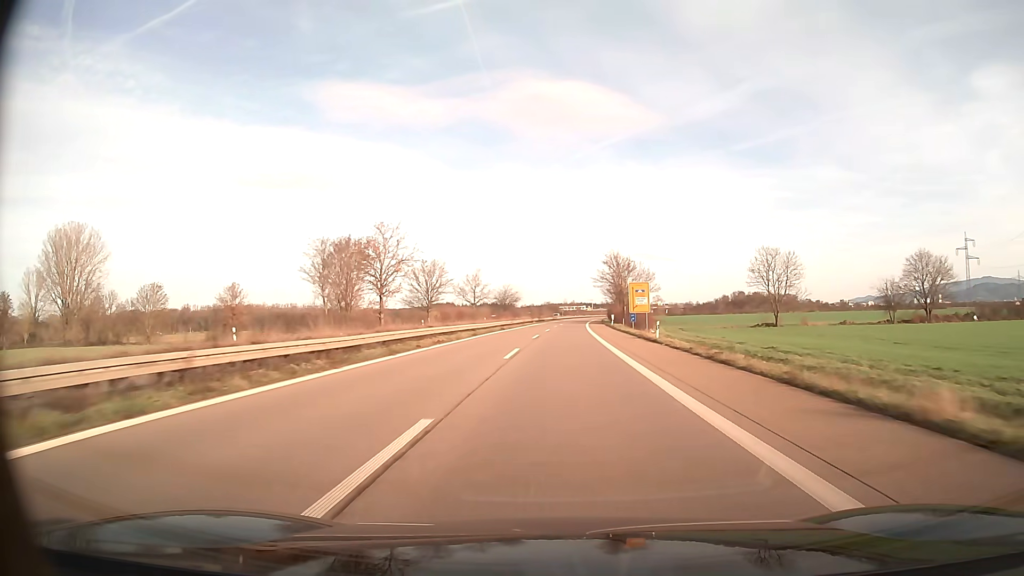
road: trunk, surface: asphalt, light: Day
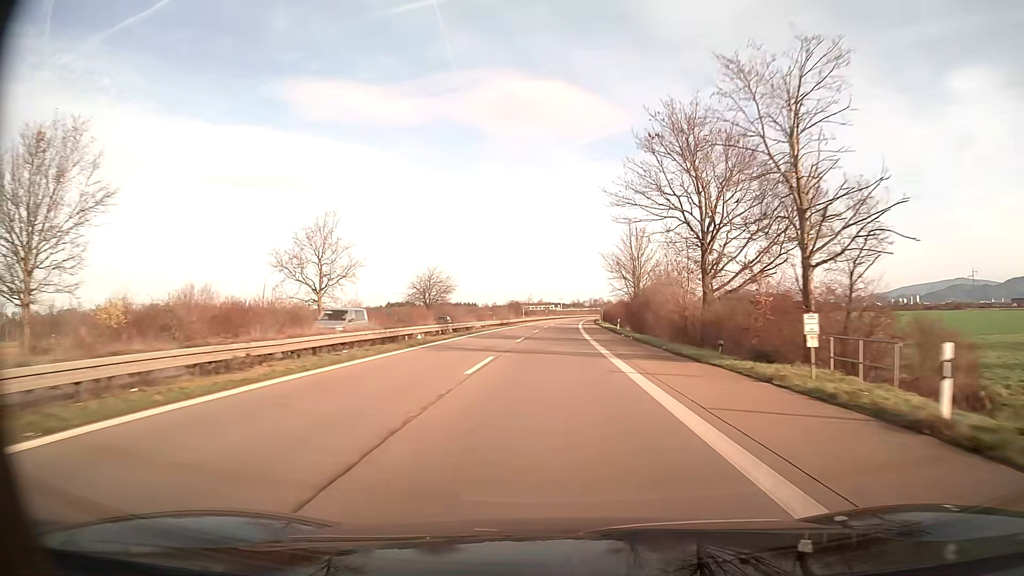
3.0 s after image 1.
(+2.0, +78.1) m; +3°
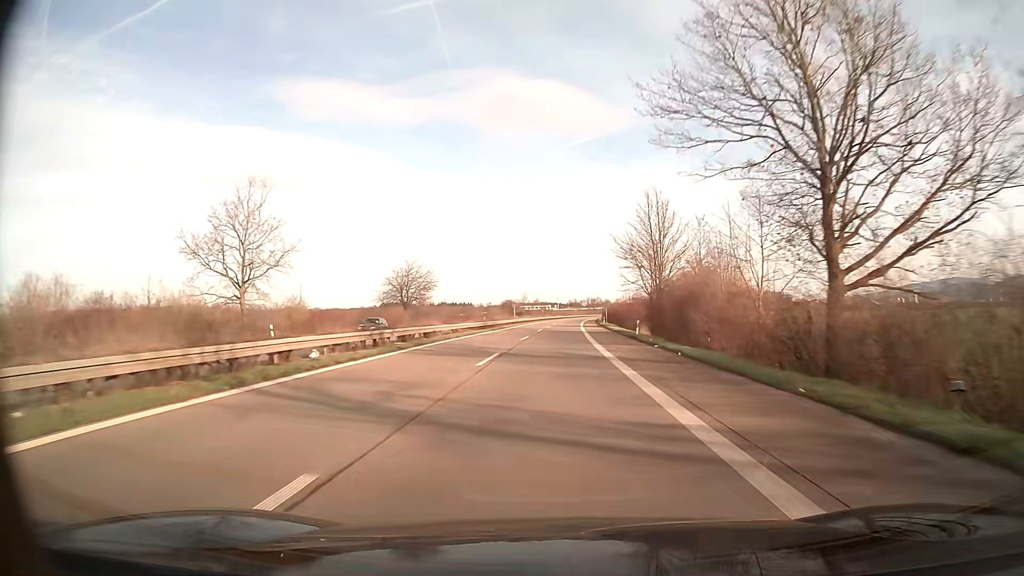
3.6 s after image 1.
(0.0, +15.6) m; 0°
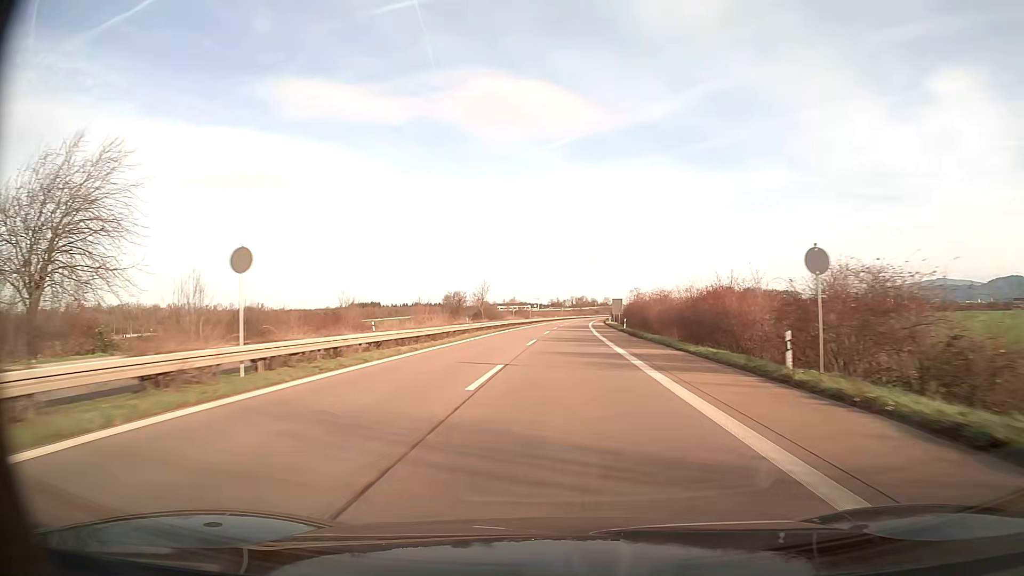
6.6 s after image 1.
(+1.1, +78.2) m; +2°
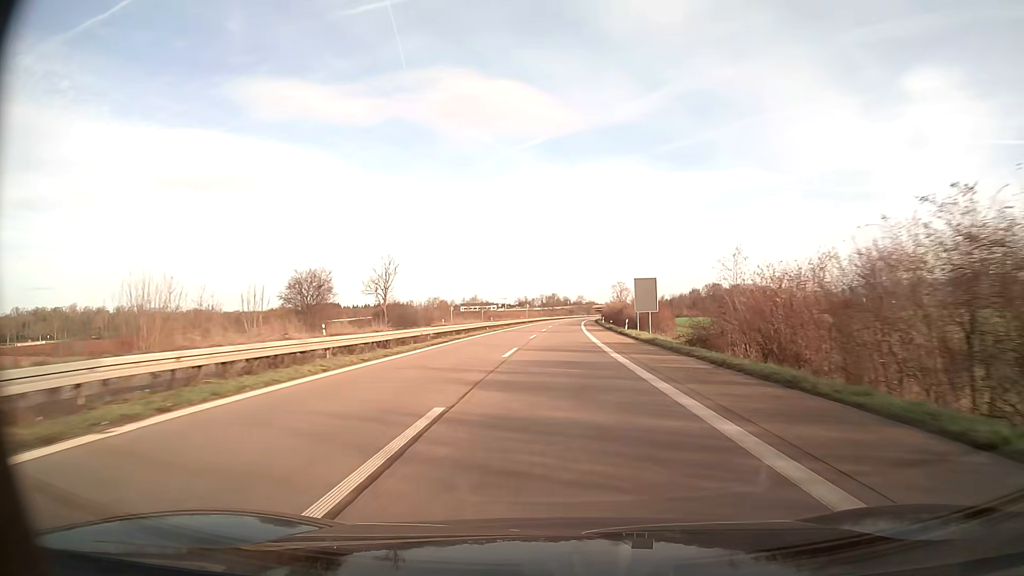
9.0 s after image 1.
(+1.3, +62.6) m; +2°
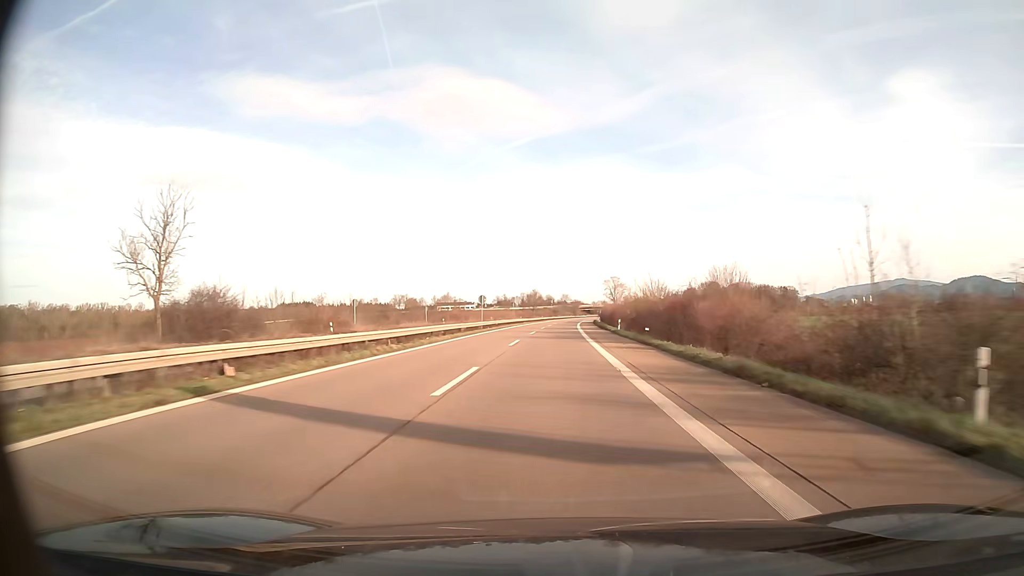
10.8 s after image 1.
(+0.6, +47.0) m; +1°
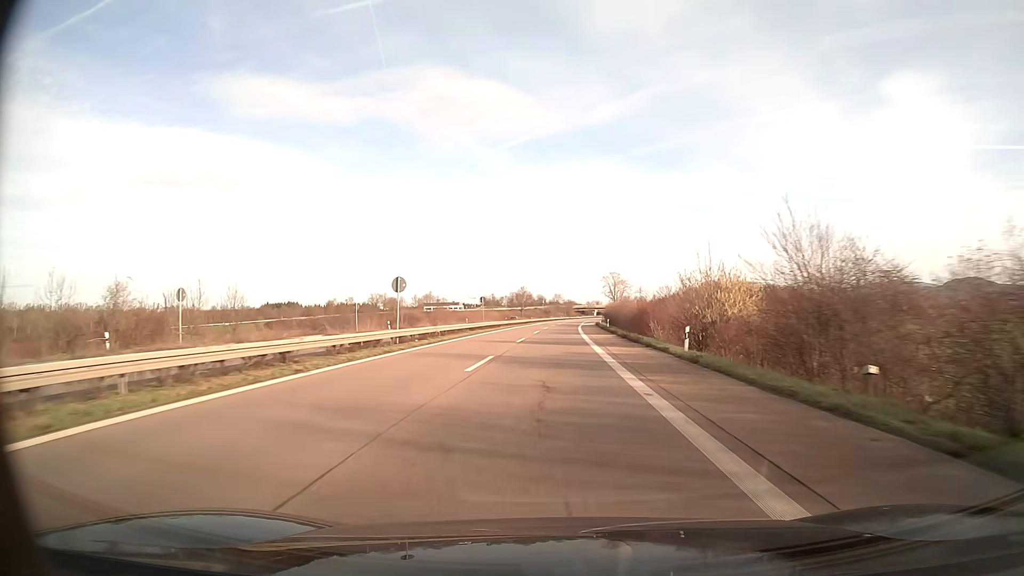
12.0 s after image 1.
(+0.2, +31.3) m; +1°
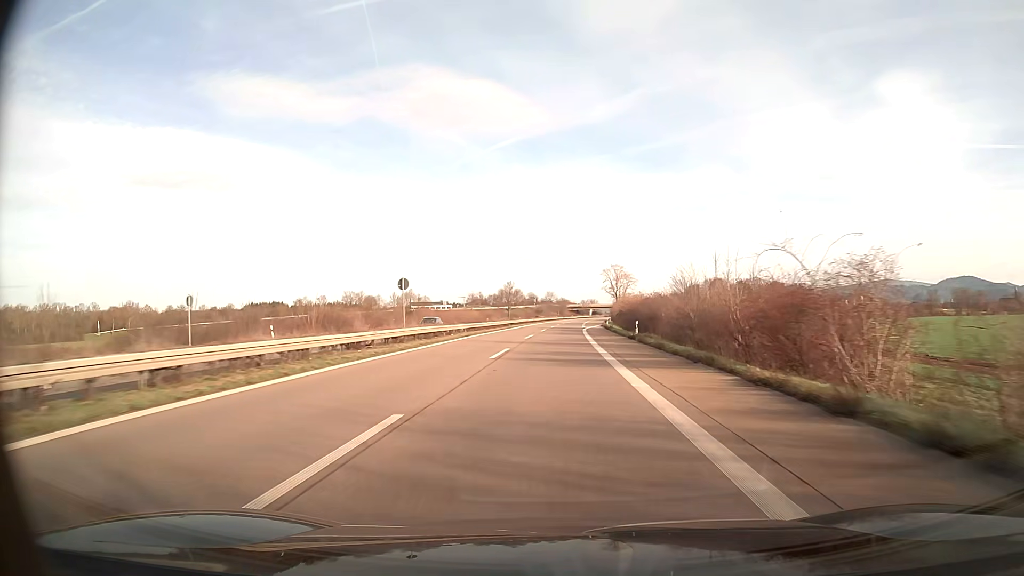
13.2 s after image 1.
(+0.2, +31.3) m; +1°
(0, +10) (0, +20) (0, +30) (0, +40) (+1, +50) (+1, +60) (+1, +70) (+2, +80) (+2, +90) (+2, +100) m
